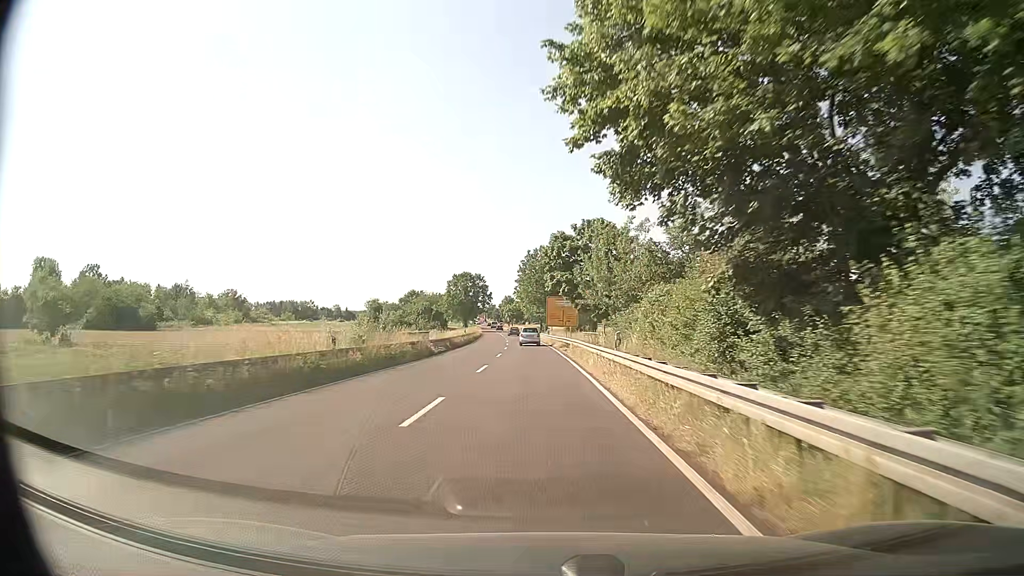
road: primary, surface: asphalt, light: Day
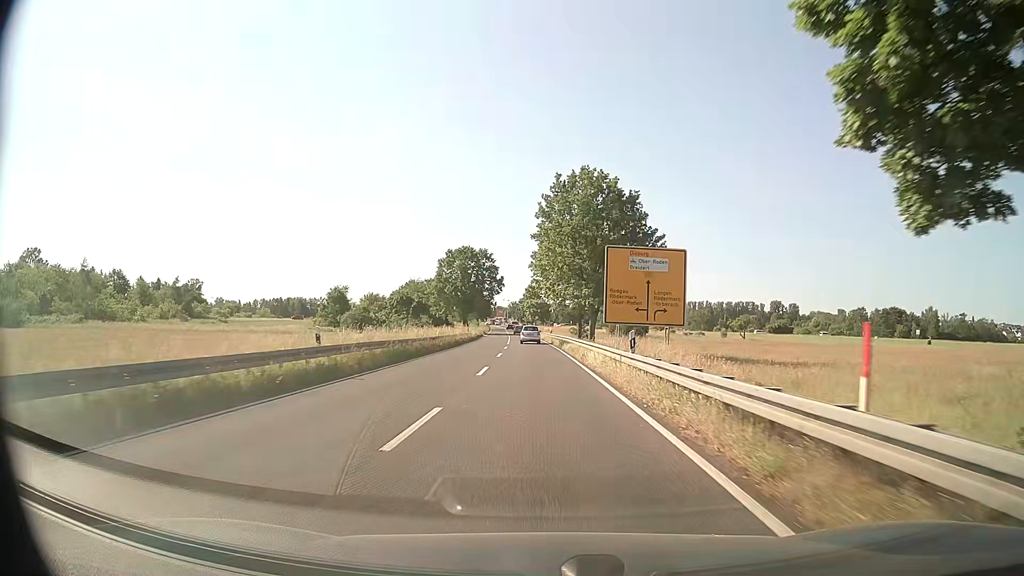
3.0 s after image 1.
(-1.0, +50.4) m; -2°
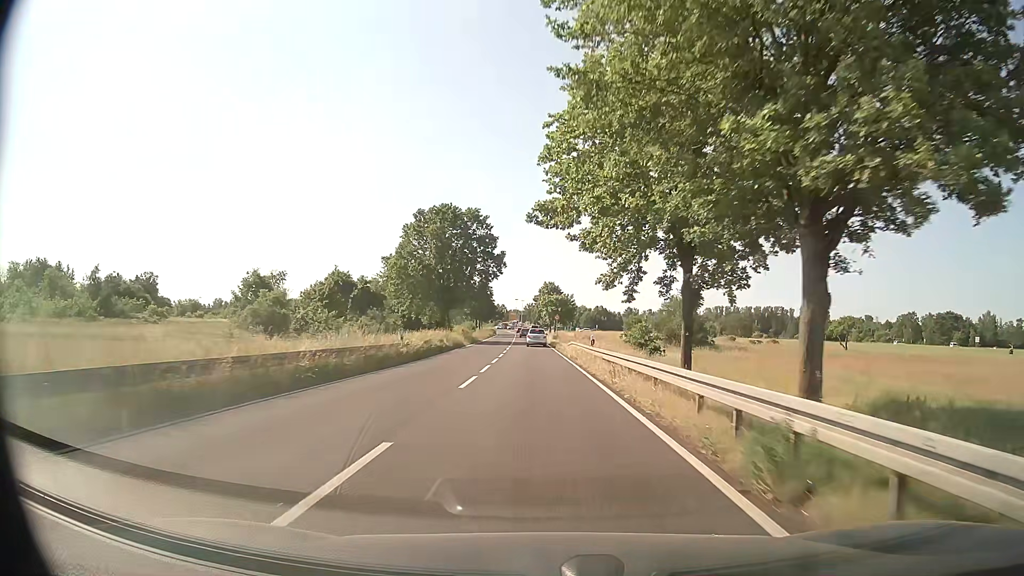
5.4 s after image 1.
(-0.5, +39.6) m; -1°
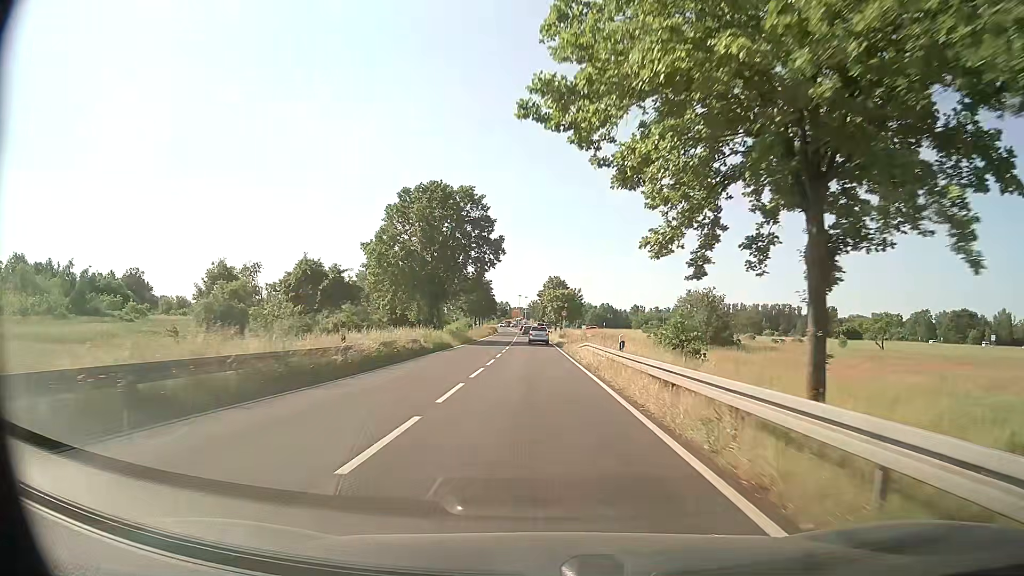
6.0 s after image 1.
(-0.1, +9.7) m; 0°
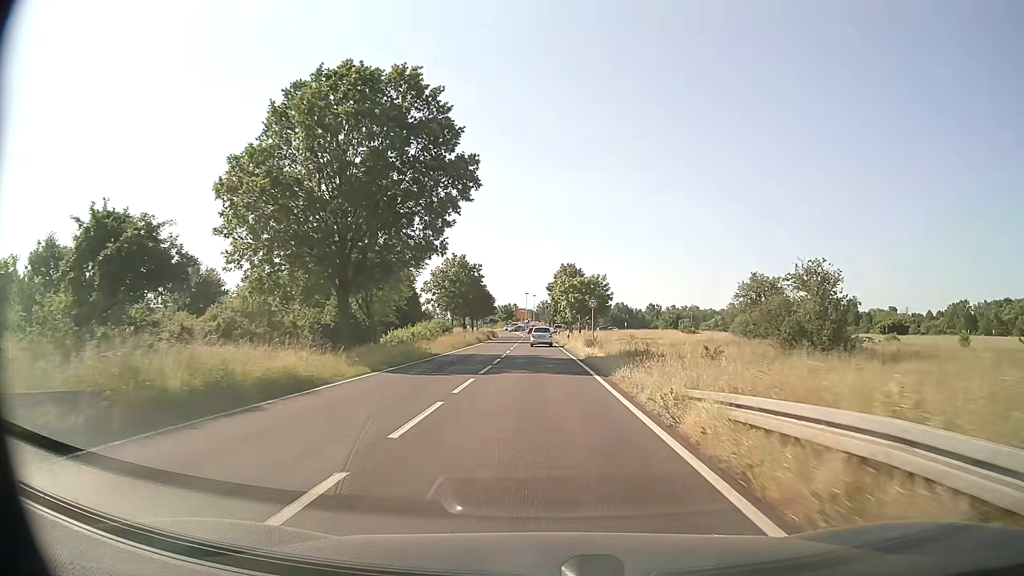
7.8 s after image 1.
(-0.2, +28.3) m; -1°
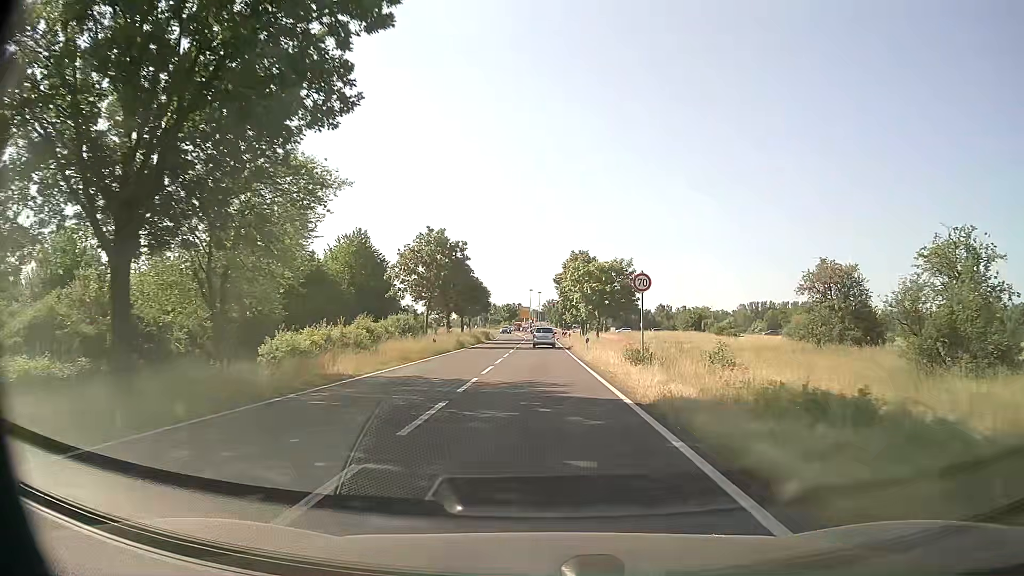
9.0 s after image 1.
(-0.1, +17.9) m; -1°
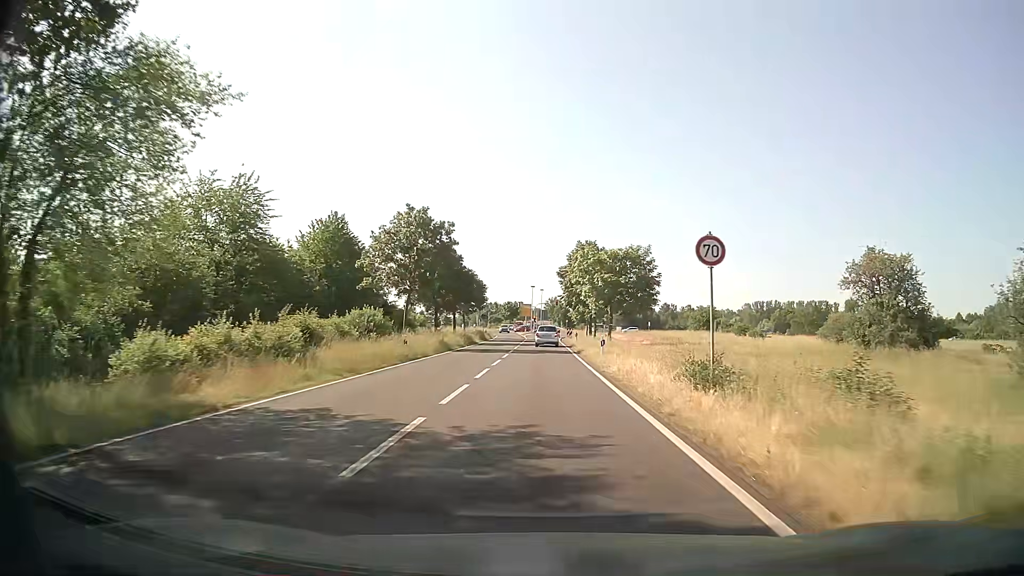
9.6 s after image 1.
(0.0, +8.6) m; 0°
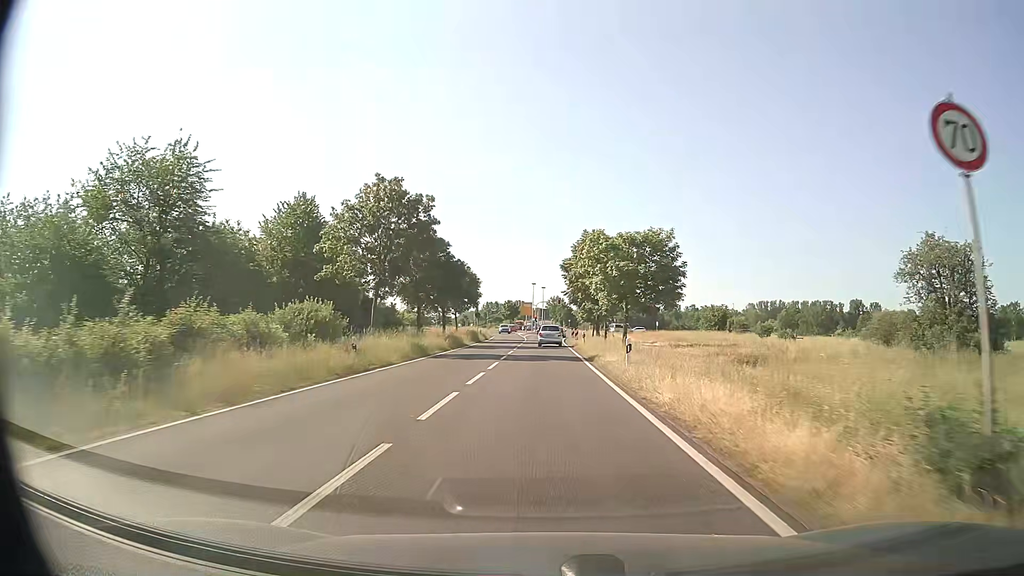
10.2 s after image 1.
(0.0, +8.3) m; 0°
(0, +10) (0, +20) (0, +30) (0, +40) (0, +50) (0, +60) (-1, +70) (-1, +80) (-1, +90) (-2, +100) m
